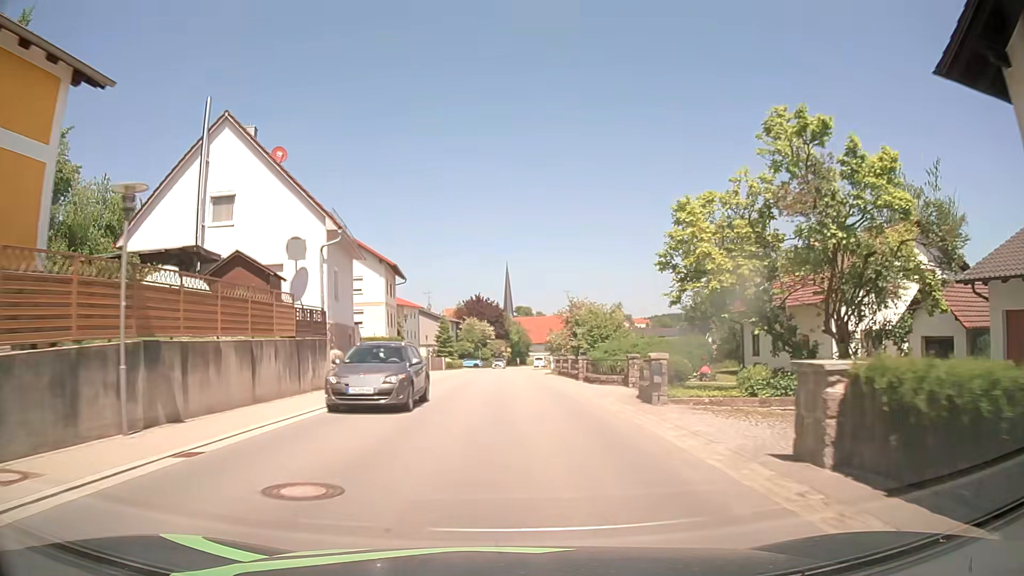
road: tertiary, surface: asphalt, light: Day
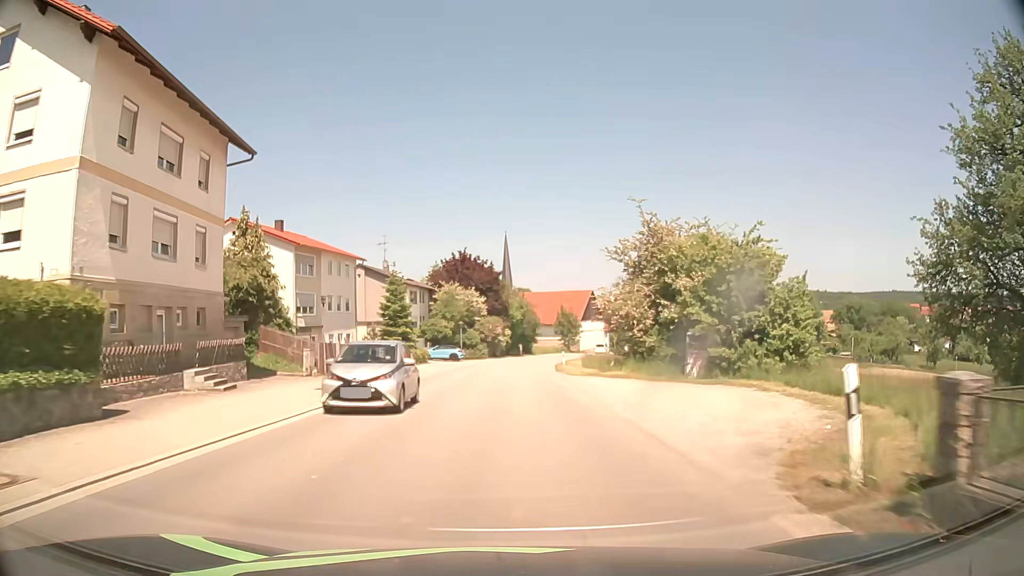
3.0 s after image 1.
(+0.2, +40.7) m; 0°
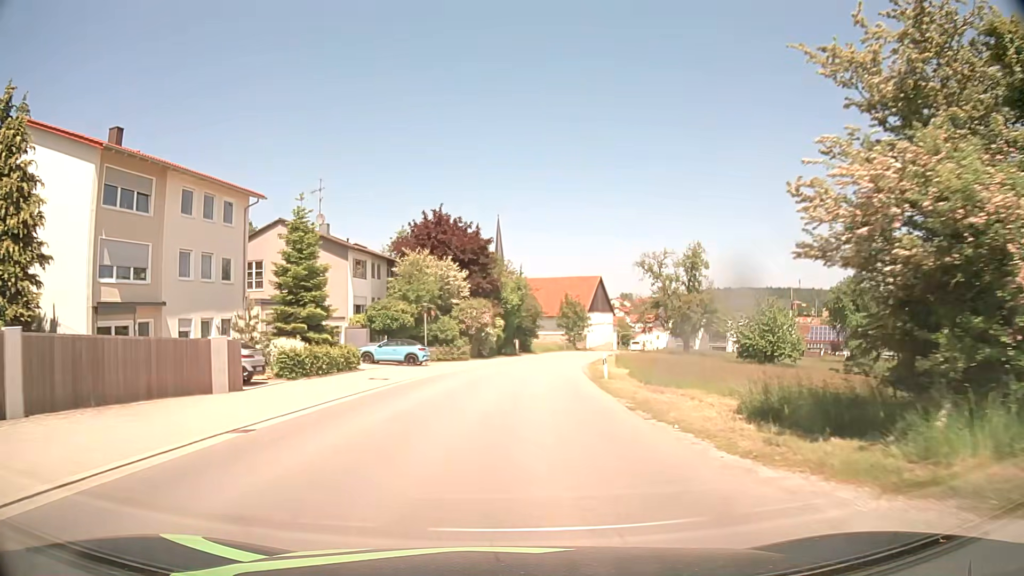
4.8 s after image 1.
(+0.1, +24.3) m; 0°
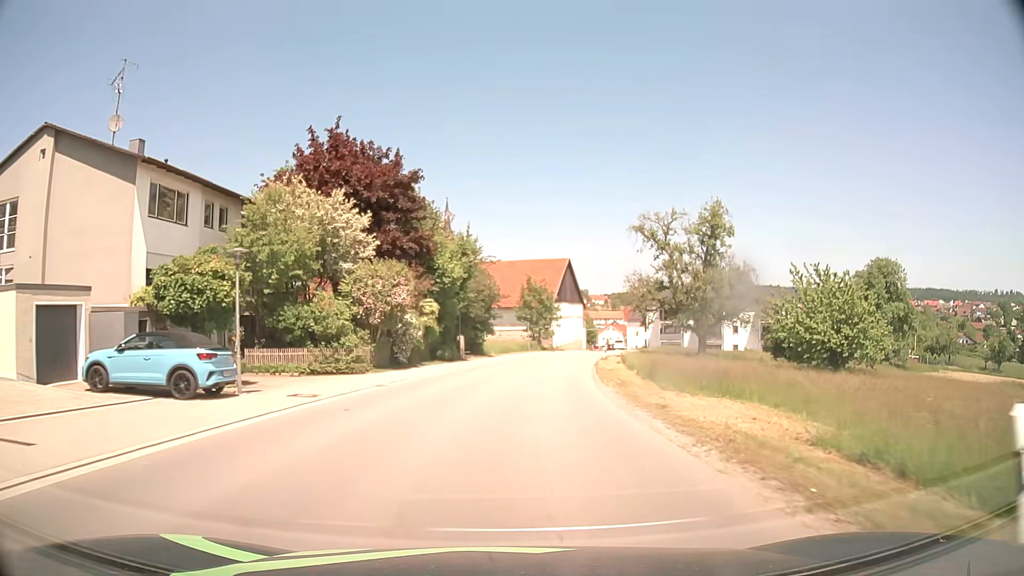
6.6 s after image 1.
(+1.0, +24.1) m; +4°
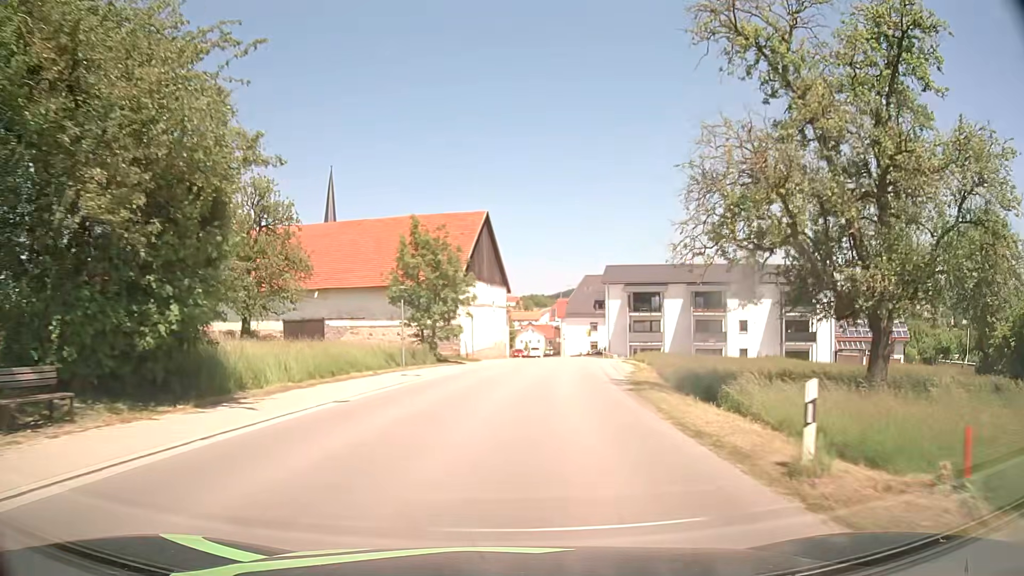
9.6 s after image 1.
(+2.7, +39.7) m; +7°
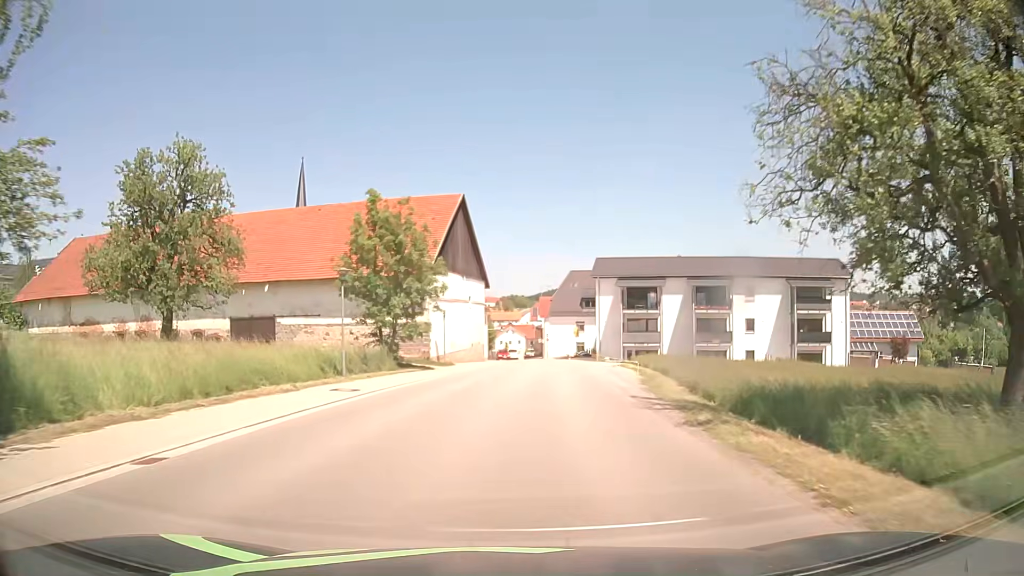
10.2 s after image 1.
(+0.1, +7.9) m; +2°
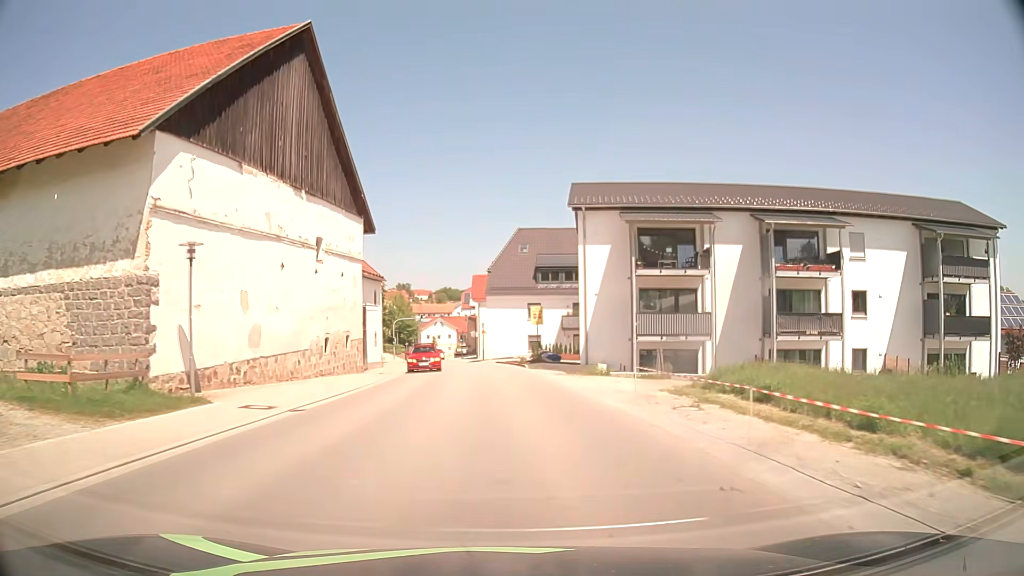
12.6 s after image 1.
(+1.9, +31.6) m; +6°
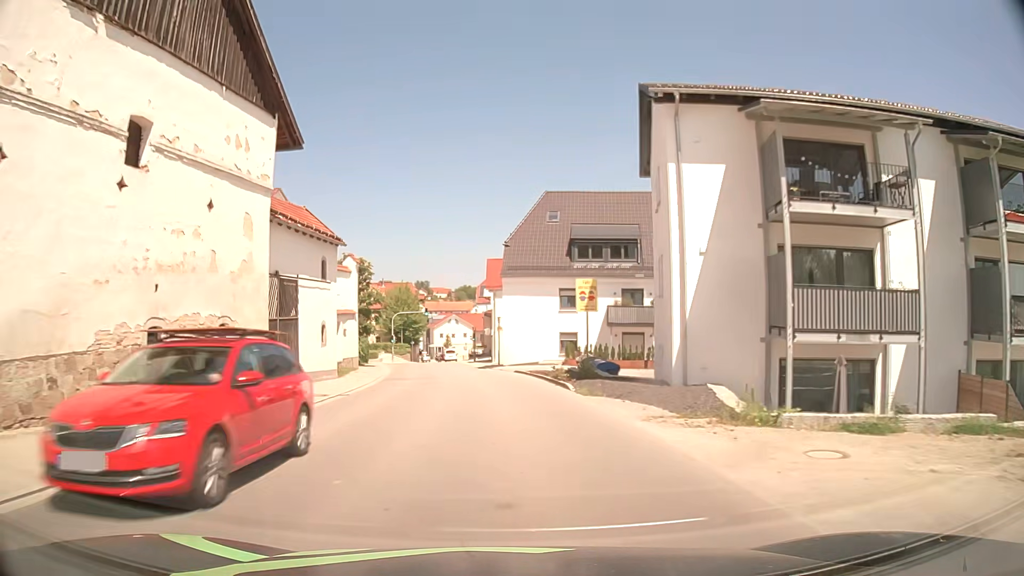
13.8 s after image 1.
(-0.1, +15.9) m; -1°
(0, +10) (-1, +20) (-2, +30) (-4, +40) (-5, +50) (-6, +60) (-7, +70) (-8, +80) (-9, +90) (-9, +100) m
